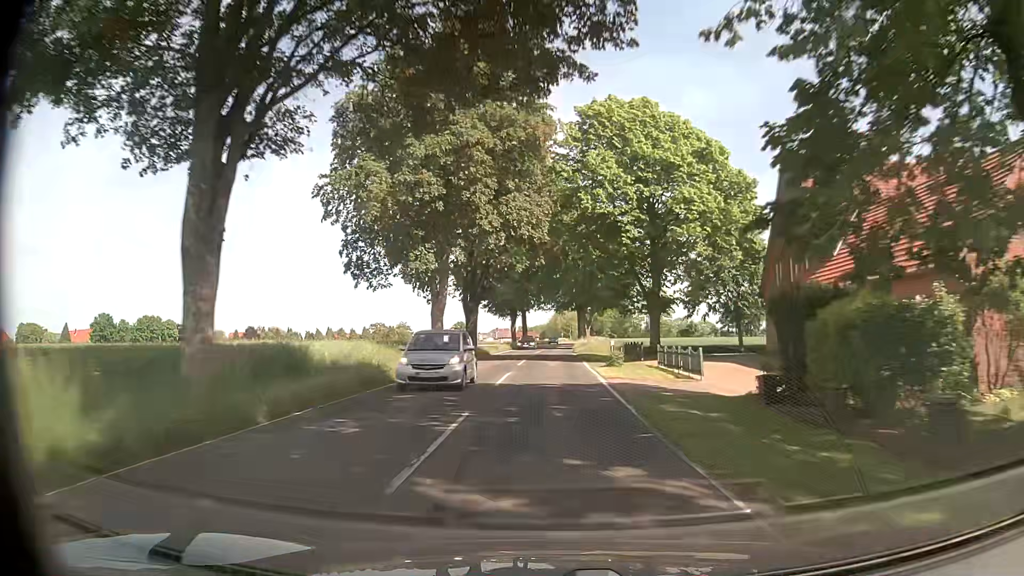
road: secondary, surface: asphalt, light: Day
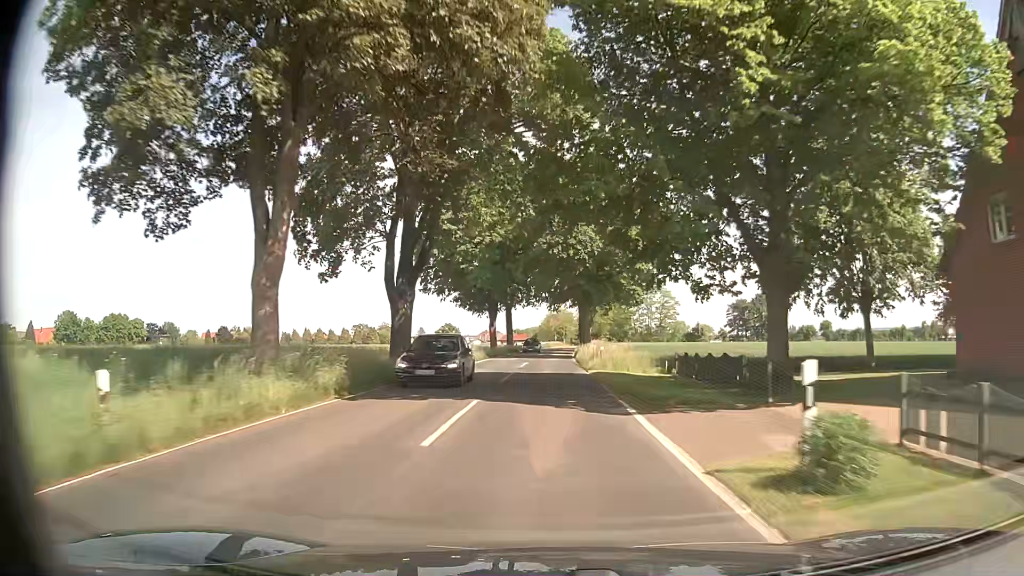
(+0.4, +21.5) m; +1°
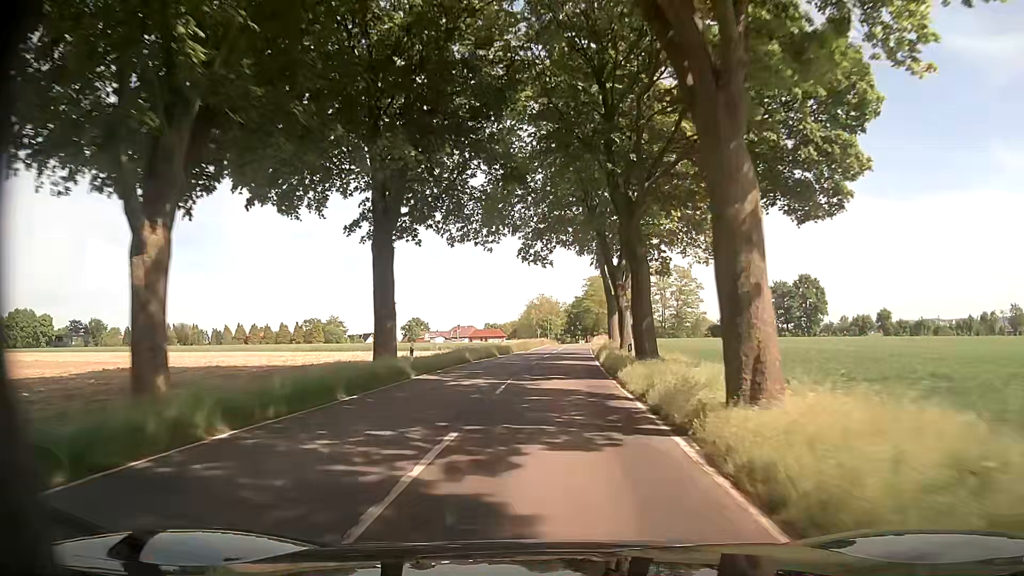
(+0.8, +53.7) m; +2°
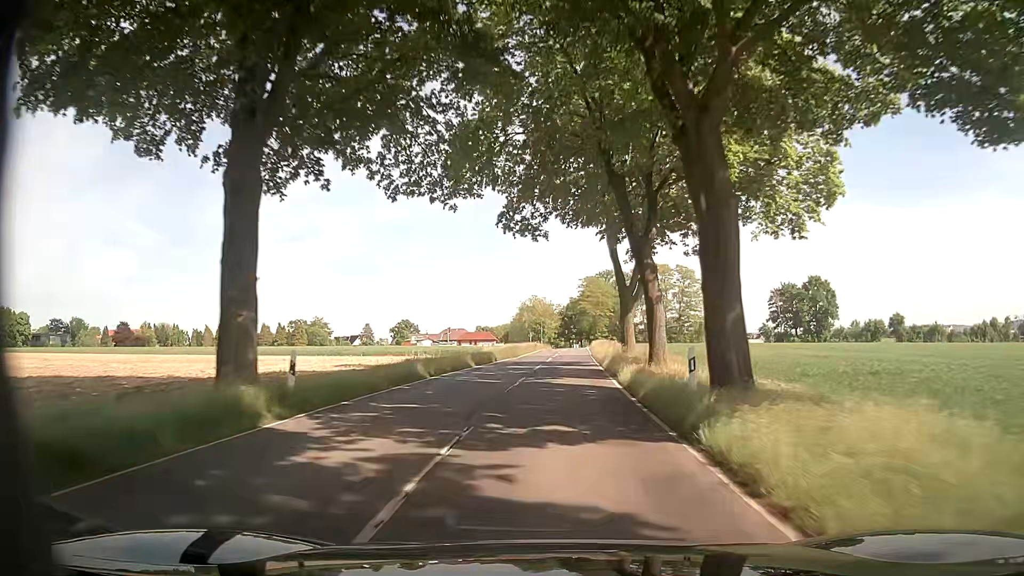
(0.0, +10.8) m; +1°
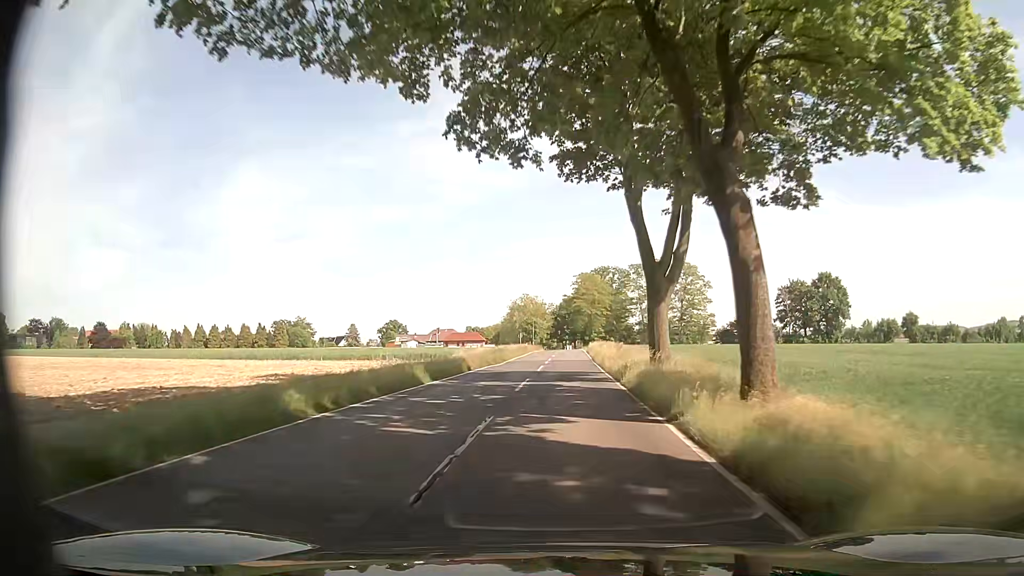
(+0.1, +10.7) m; +1°
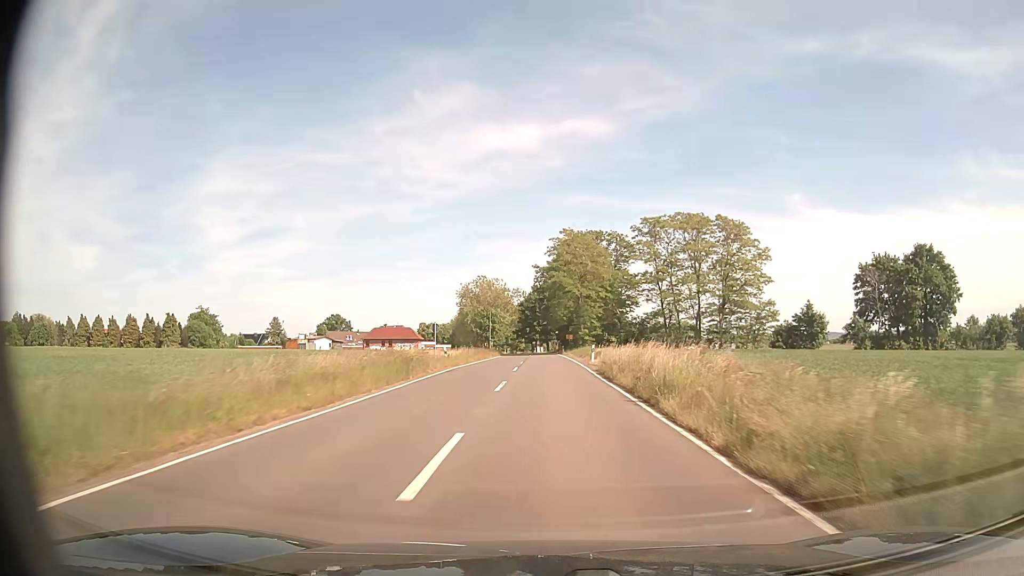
(+1.3, +53.8) m; +3°
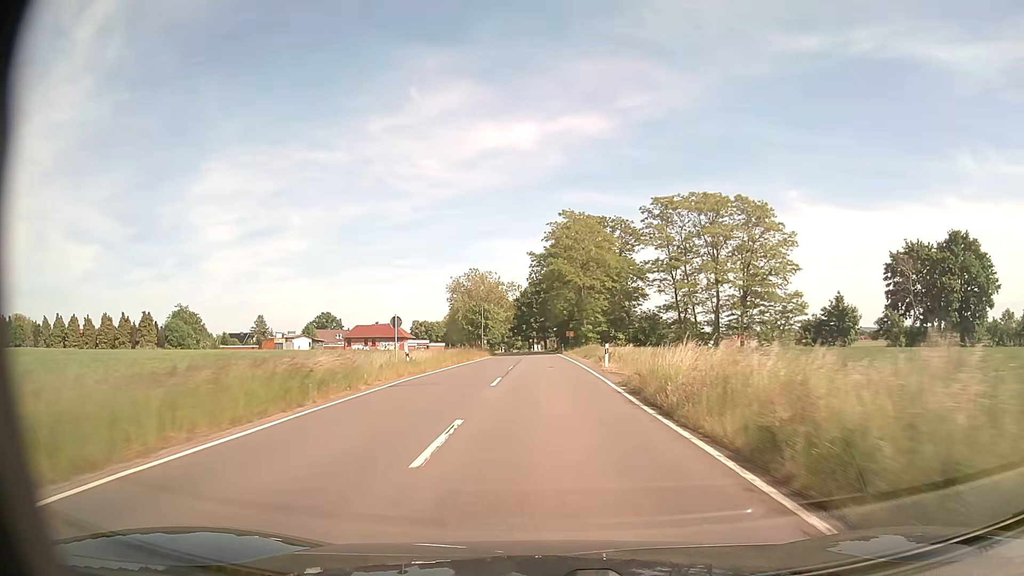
(0.0, +10.8) m; 0°
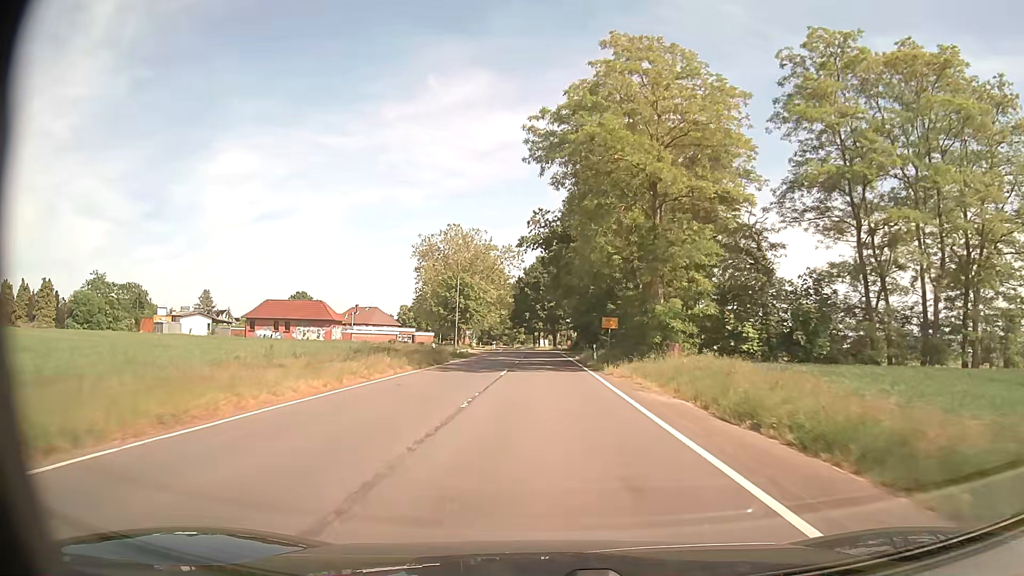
(-0.3, +43.1) m; -1°
(0, +10) (0, +20) (0, +30) (0, +40) (0, +50) (0, +60) (0, +70) (-1, +80) (-1, +90) (-2, +100) m
